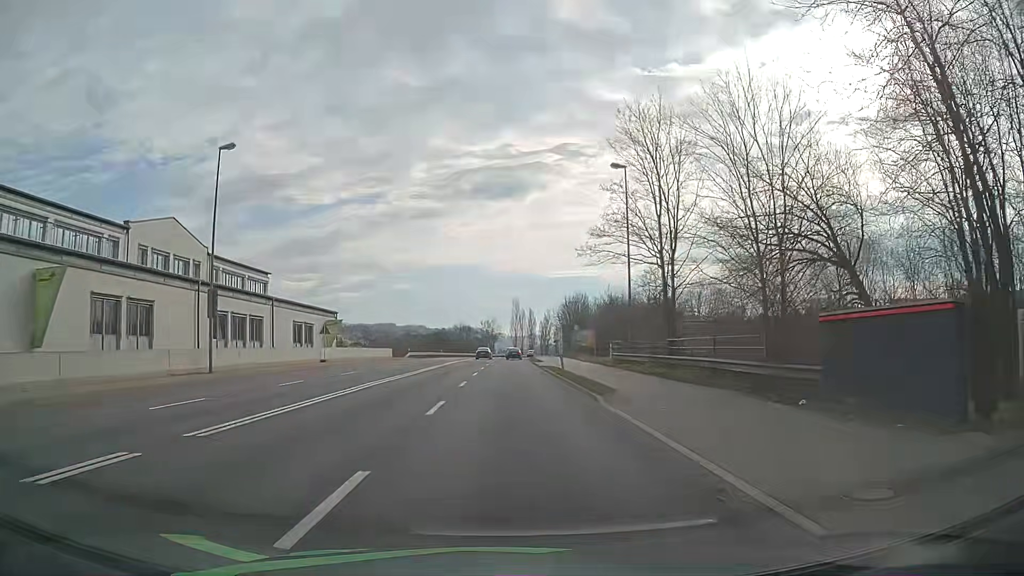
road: primary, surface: asphalt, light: Day
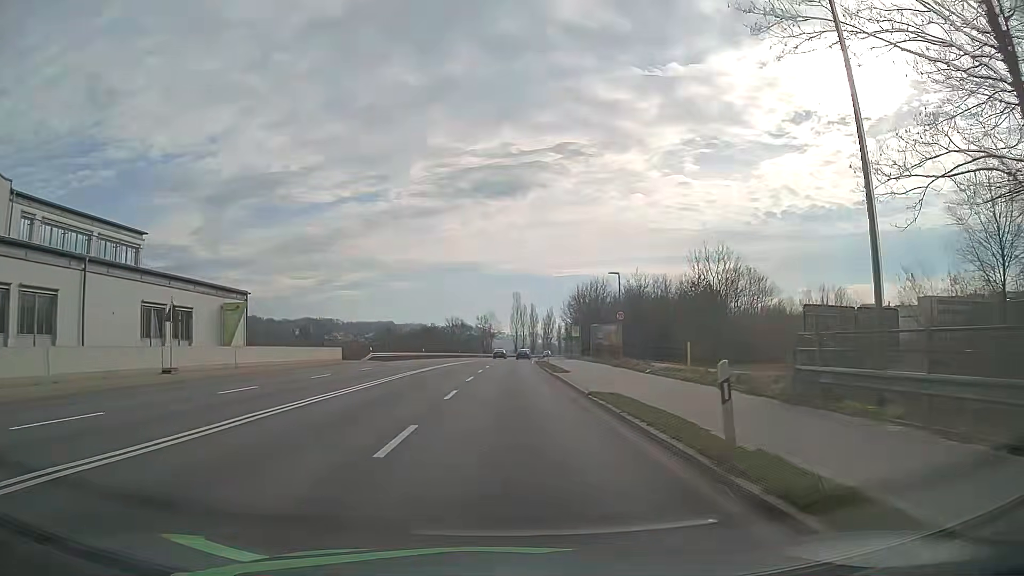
(+0.2, +23.2) m; +1°
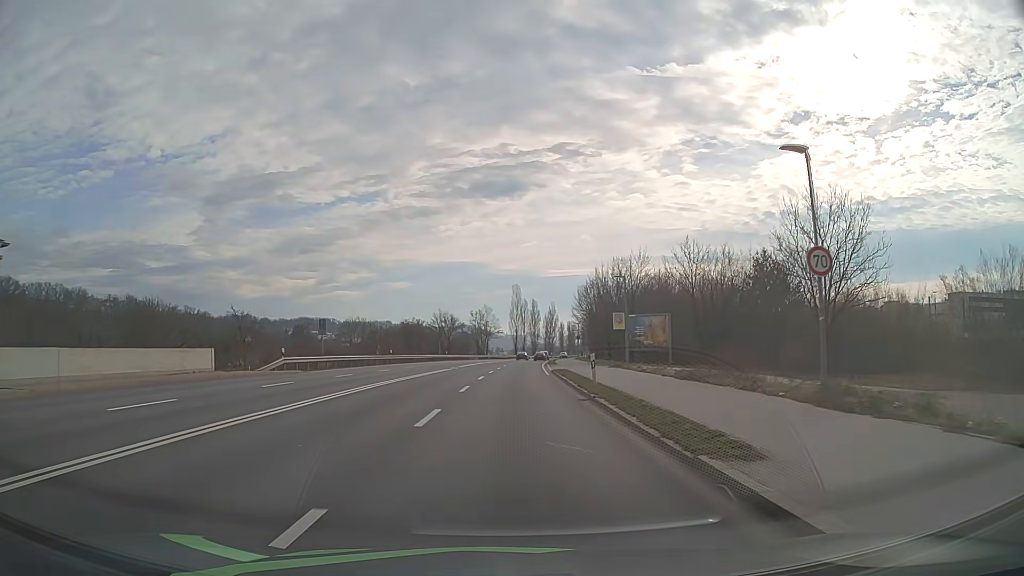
(0.0, +23.9) m; 0°
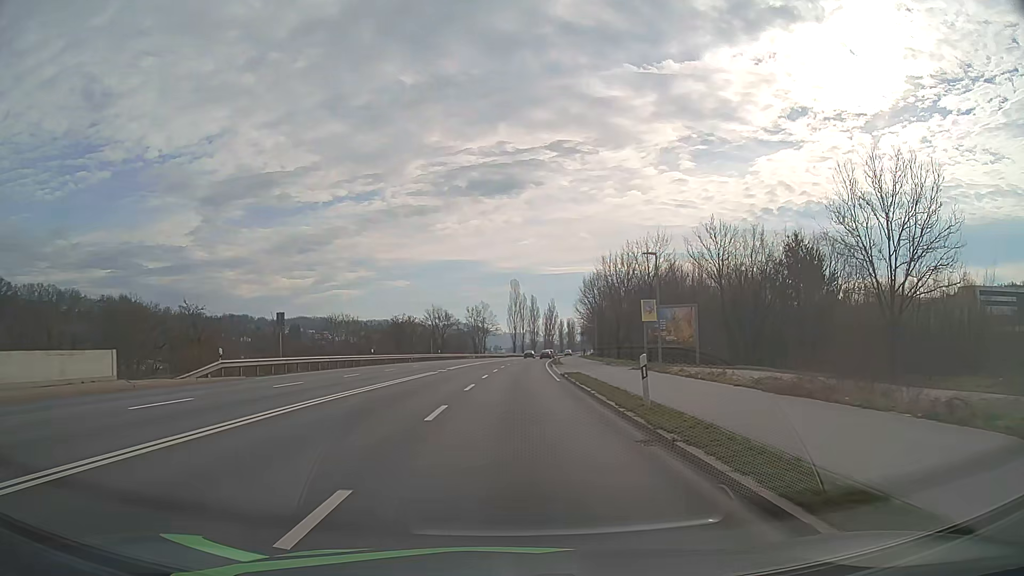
(0.0, +8.3) m; 0°
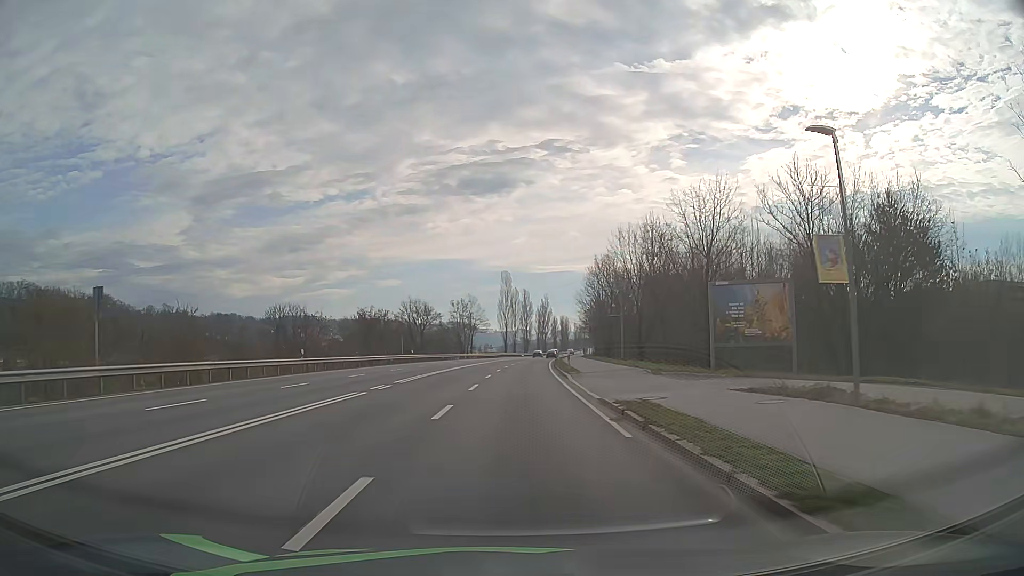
(+0.1, +17.4) m; +1°
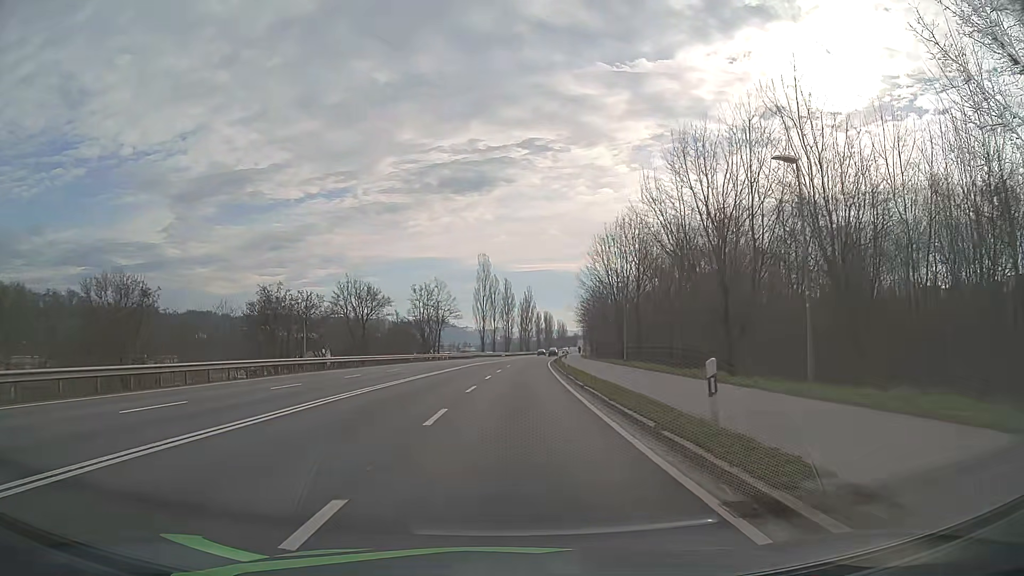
(+0.4, +28.2) m; +2°
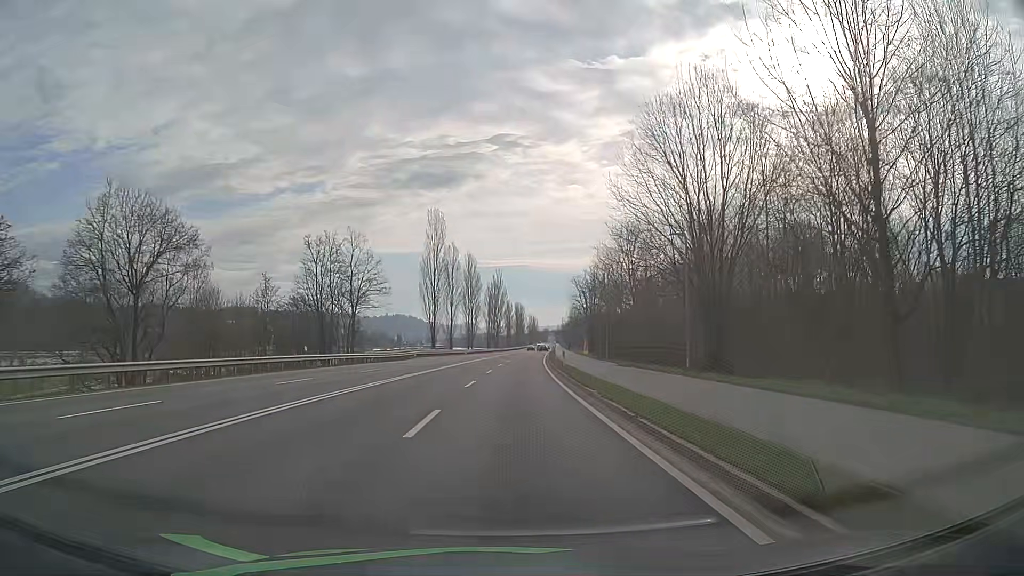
(+0.9, +41.0) m; +3°
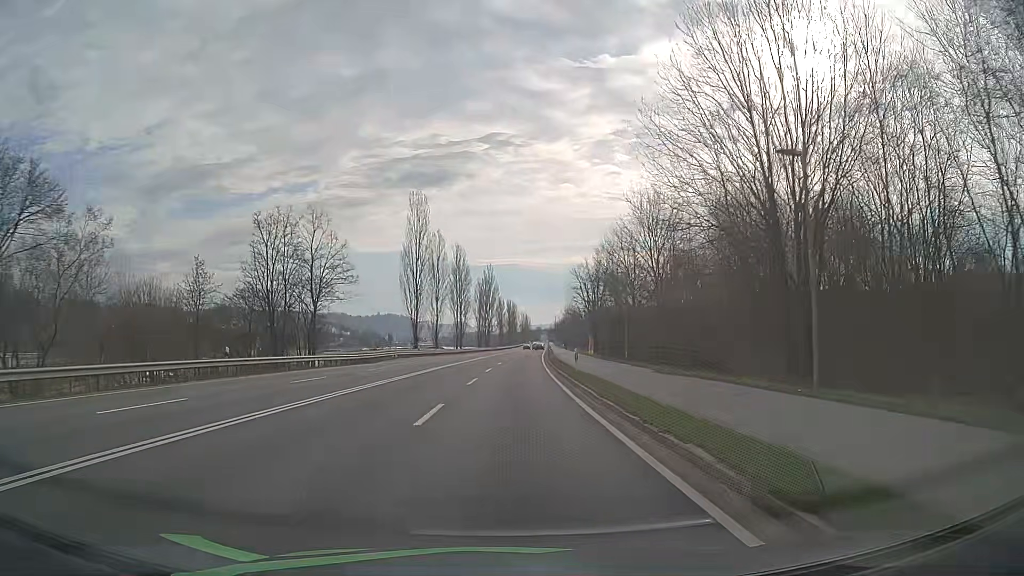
(+0.1, +10.6) m; +1°
(0, +10) (0, +20) (0, +30) (+1, +40) (+1, +50) (+2, +60) (+2, +70) (+3, +80) (+3, +90) (+4, +100) m
